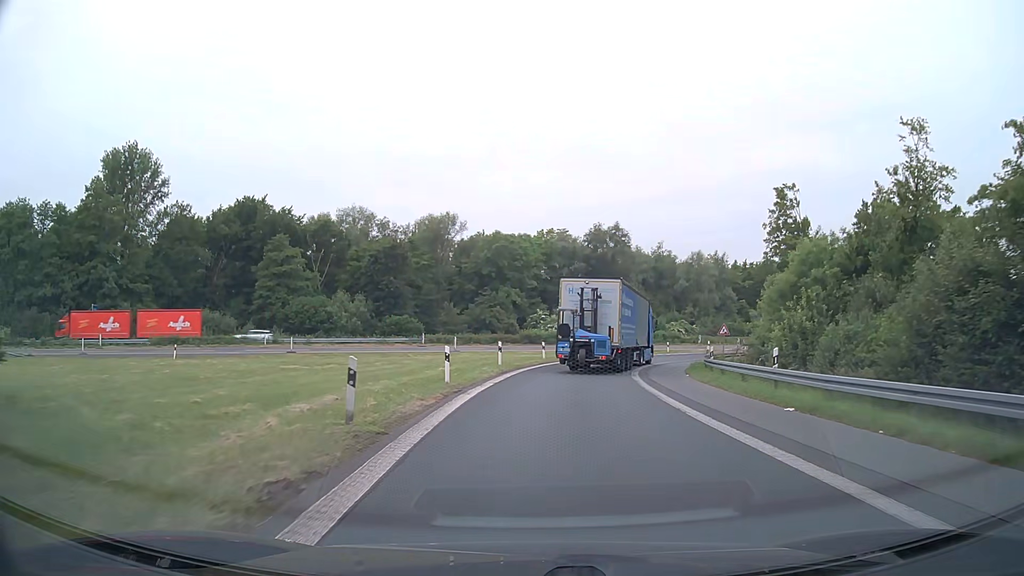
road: motorway_link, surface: asphalt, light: Day
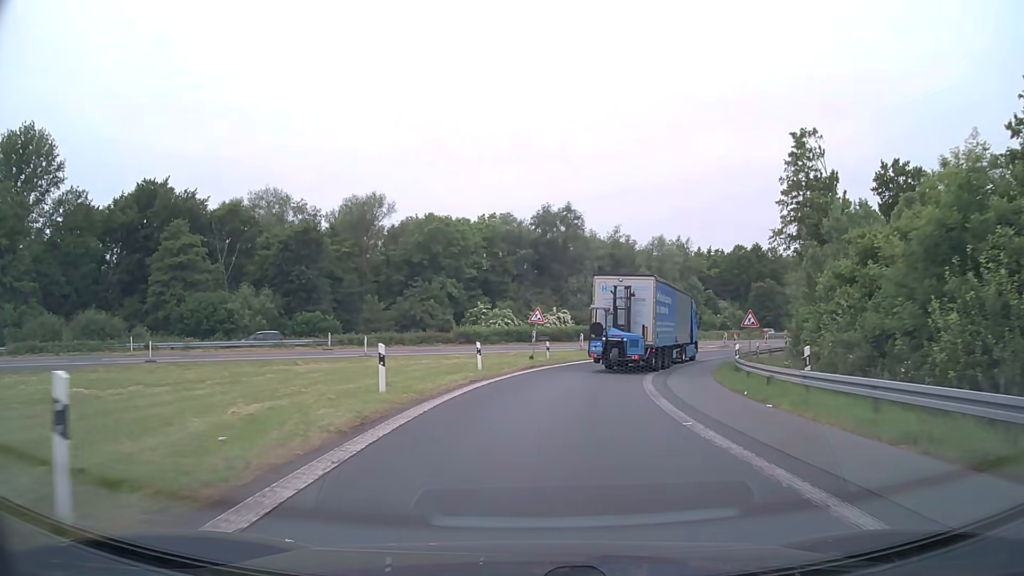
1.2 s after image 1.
(+0.6, +15.8) m; +4°
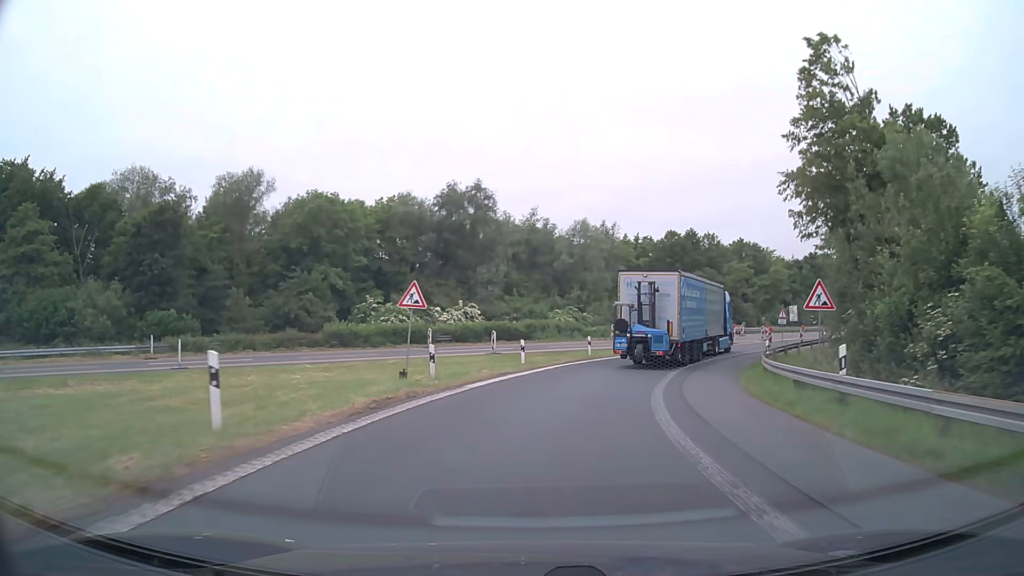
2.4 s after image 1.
(+1.1, +15.8) m; +8°
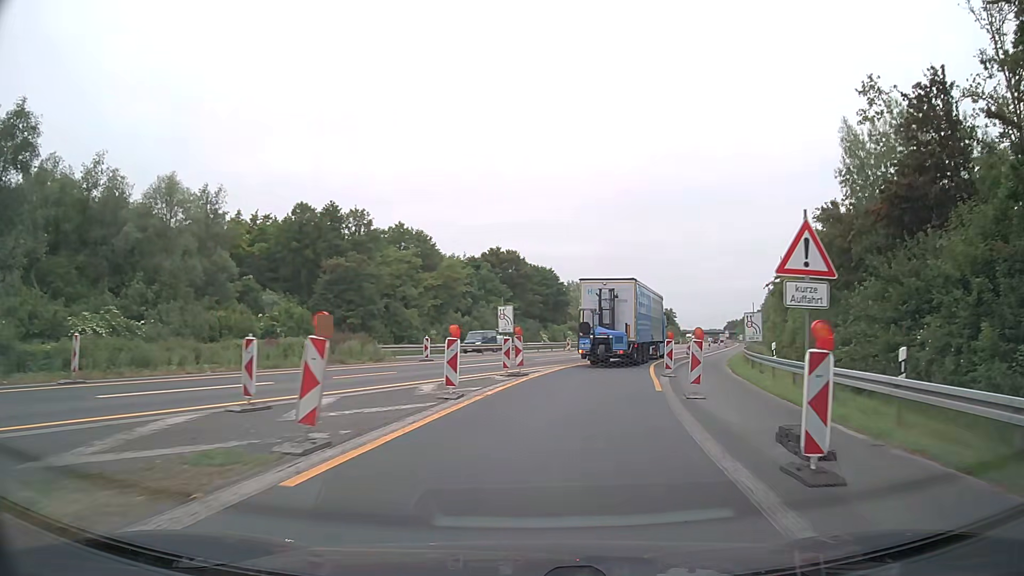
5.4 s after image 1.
(+9.3, +38.8) m; +30°
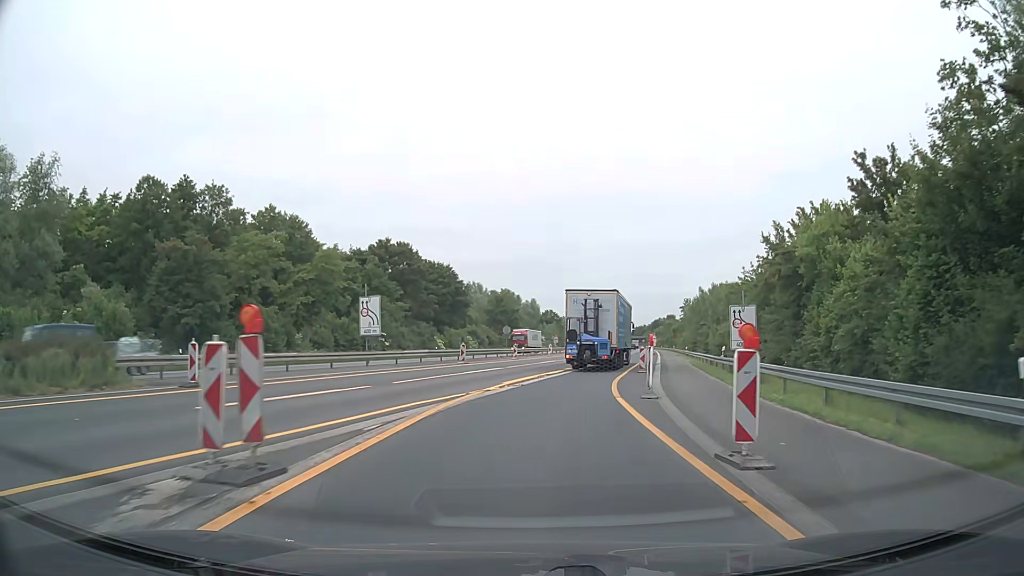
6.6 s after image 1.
(+1.4, +16.6) m; +9°
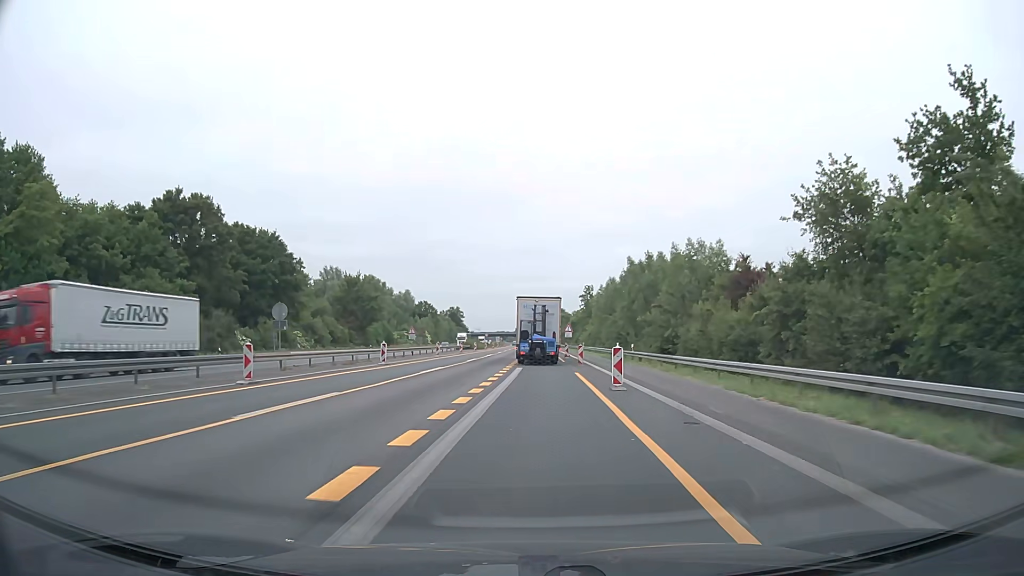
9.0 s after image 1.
(+3.9, +36.1) m; +10°
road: motorway
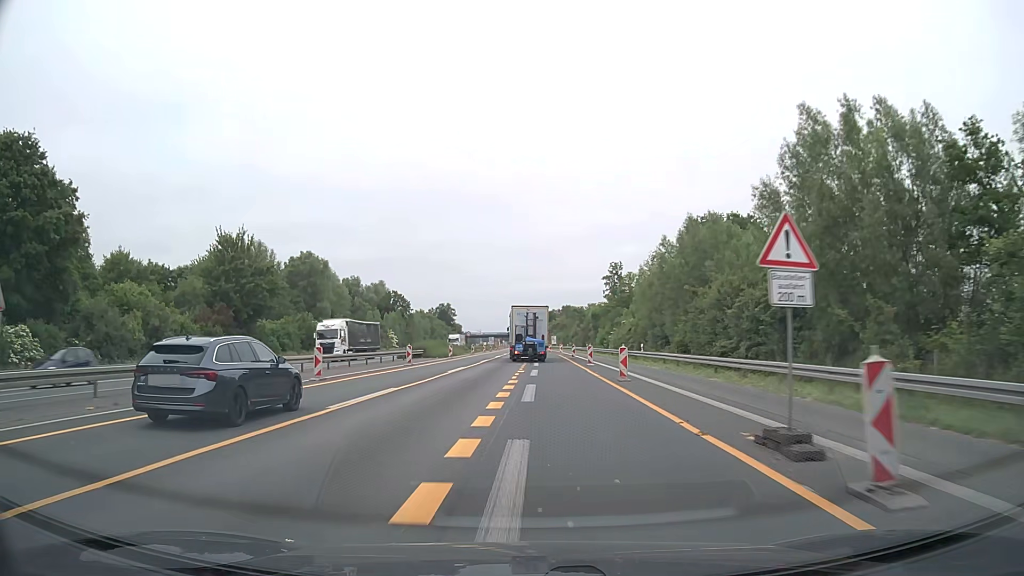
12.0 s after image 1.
(+0.3, +52.0) m; 0°
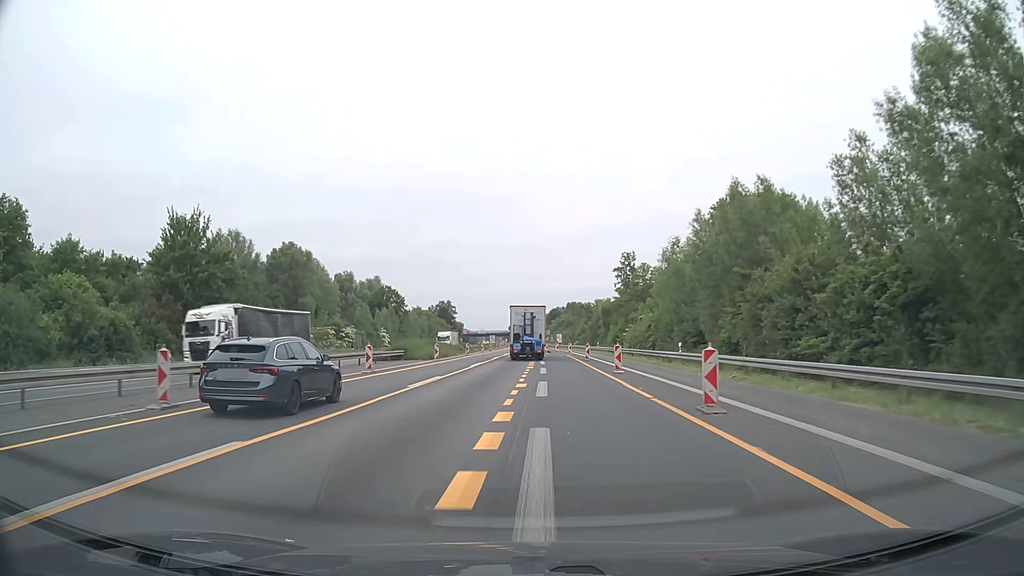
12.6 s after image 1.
(-0.1, +11.4) m; -1°
(0, +10) (0, +20) (0, +30) (0, +40) (0, +50) (0, +60) (0, +70) (-1, +80) (-1, +90) (-1, +100) m
